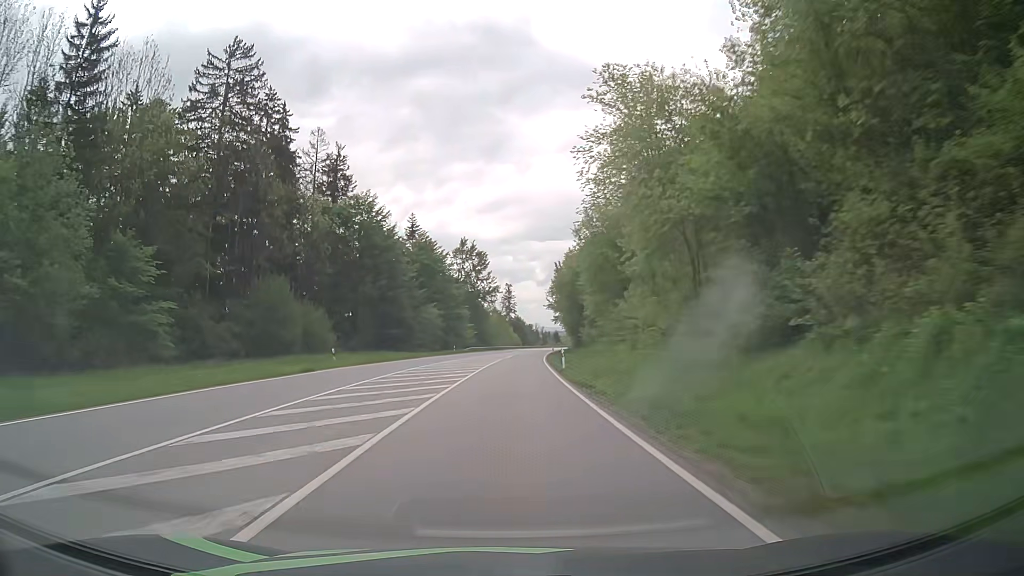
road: primary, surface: asphalt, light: Day
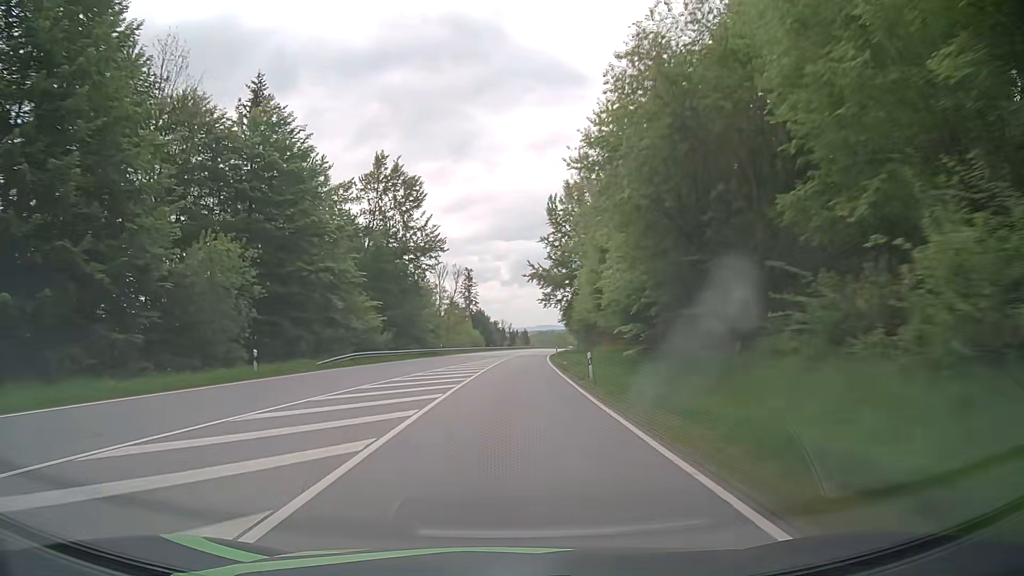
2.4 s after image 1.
(+1.7, +62.7) m; +3°
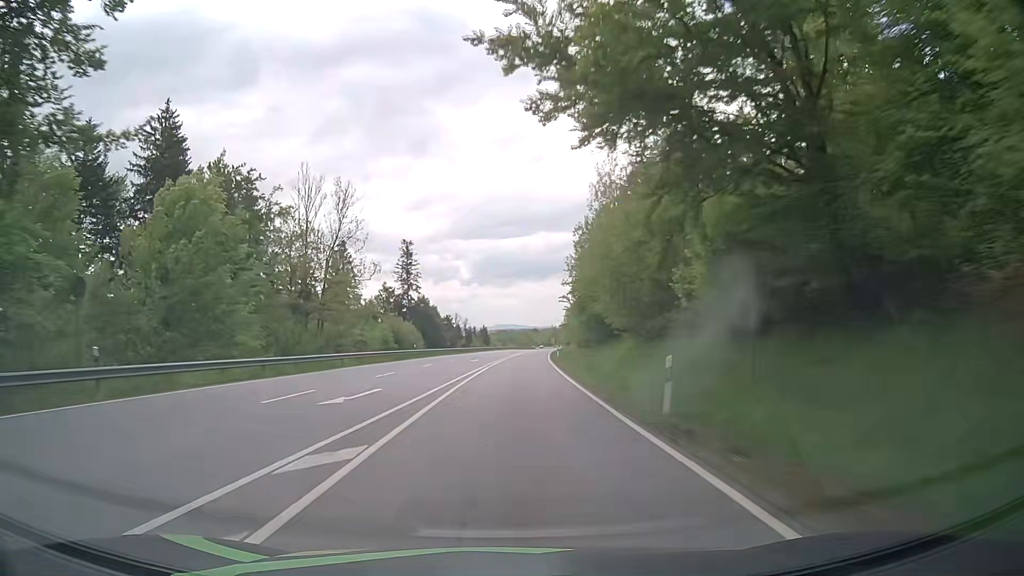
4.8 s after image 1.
(+1.9, +62.5) m; +3°
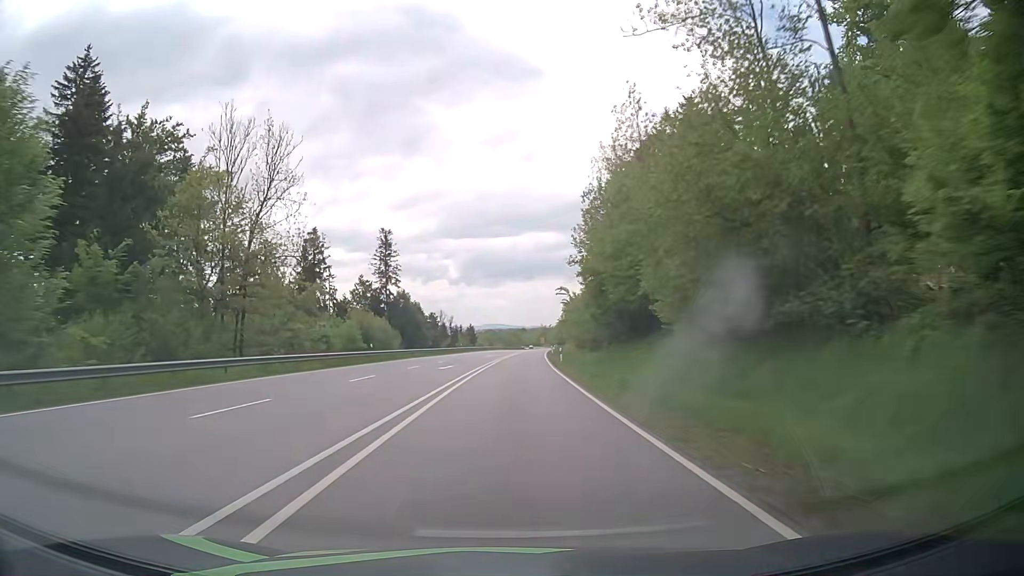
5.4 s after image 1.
(+0.3, +15.5) m; +2°
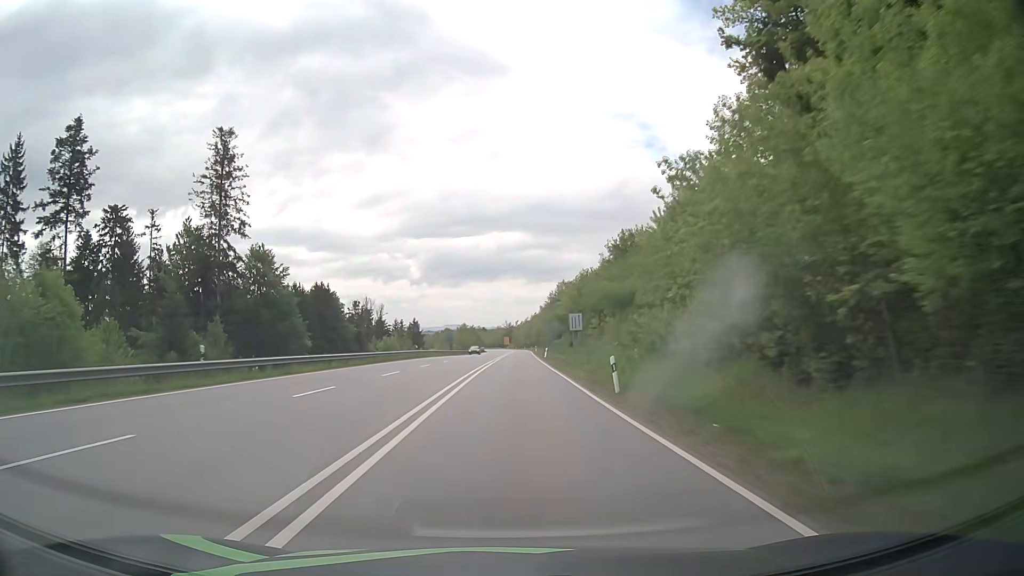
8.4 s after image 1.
(+2.1, +77.6) m; +3°
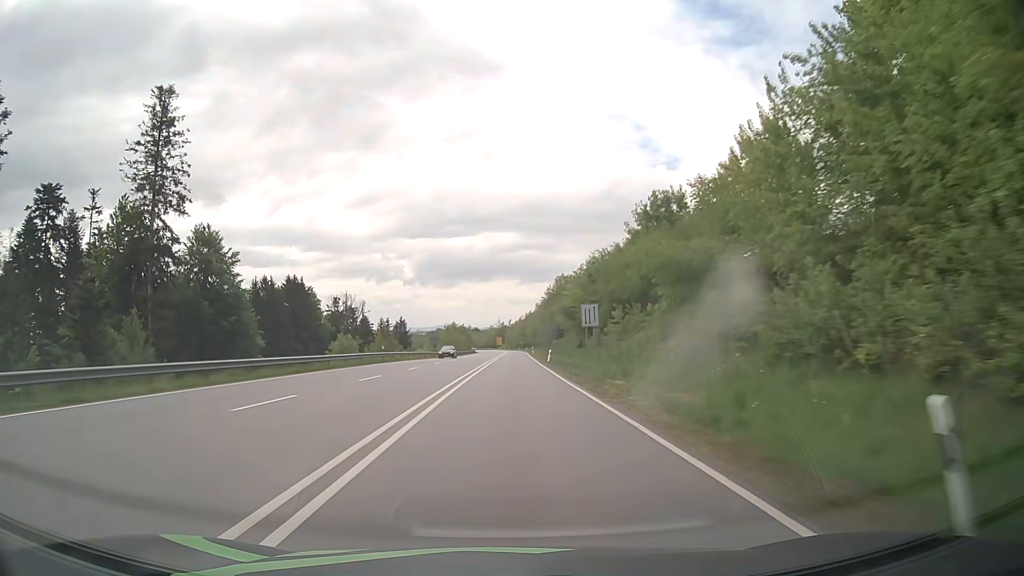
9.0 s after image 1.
(+0.1, +15.6) m; +1°
(0, +10) (0, +20) (0, +30) (0, +40) (+1, +50) (+1, +60) (+1, +70) (+1, +80) (+1, +90) (+1, +100) m
